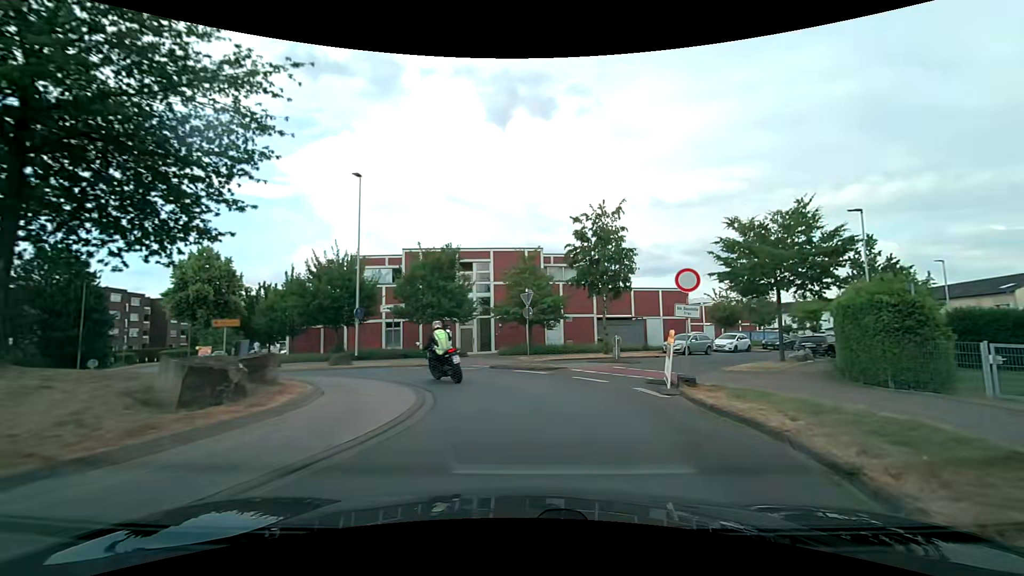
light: Day
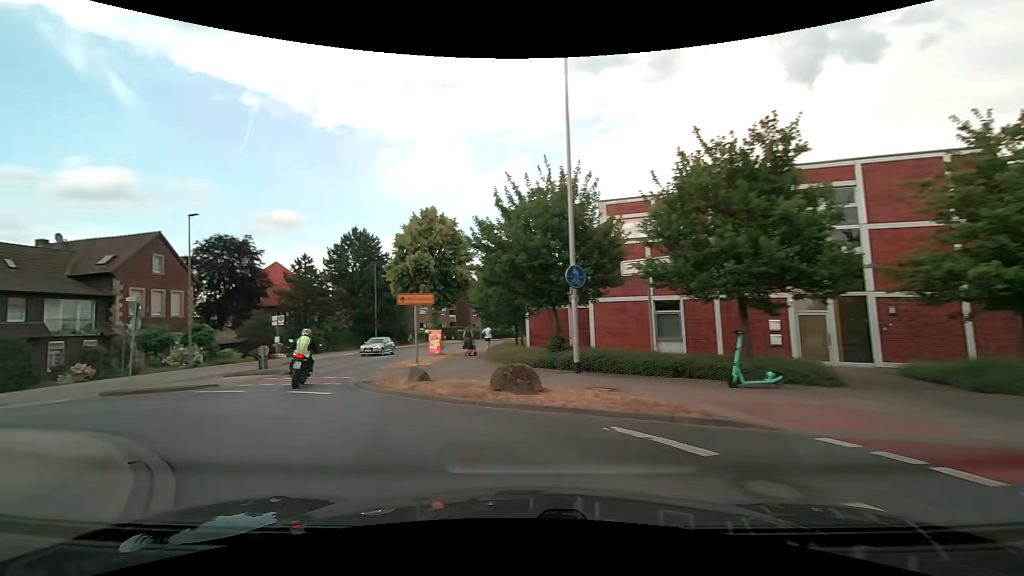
(-1.5, +15.7) m; -31°
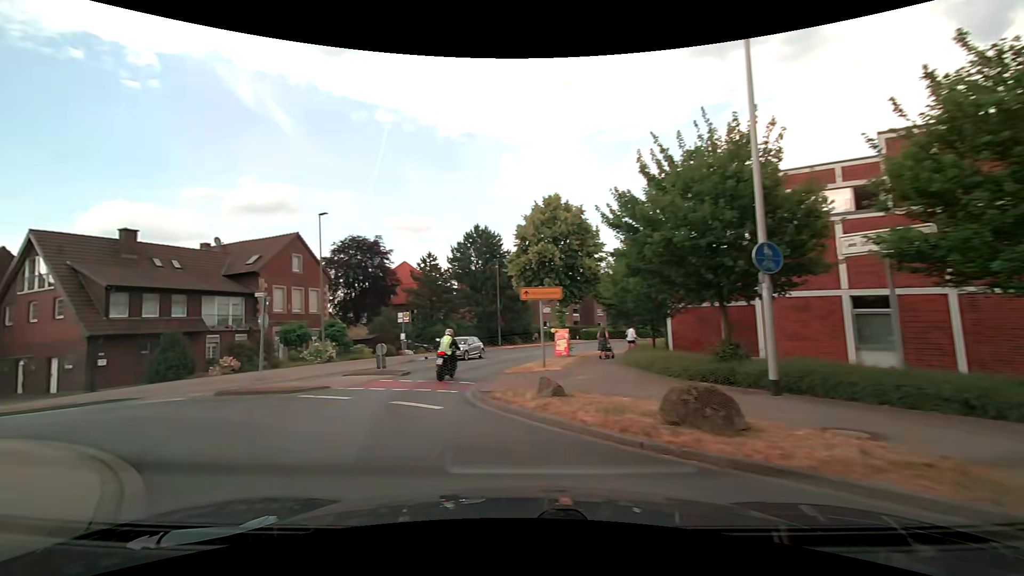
(-0.4, +3.2) m; -13°
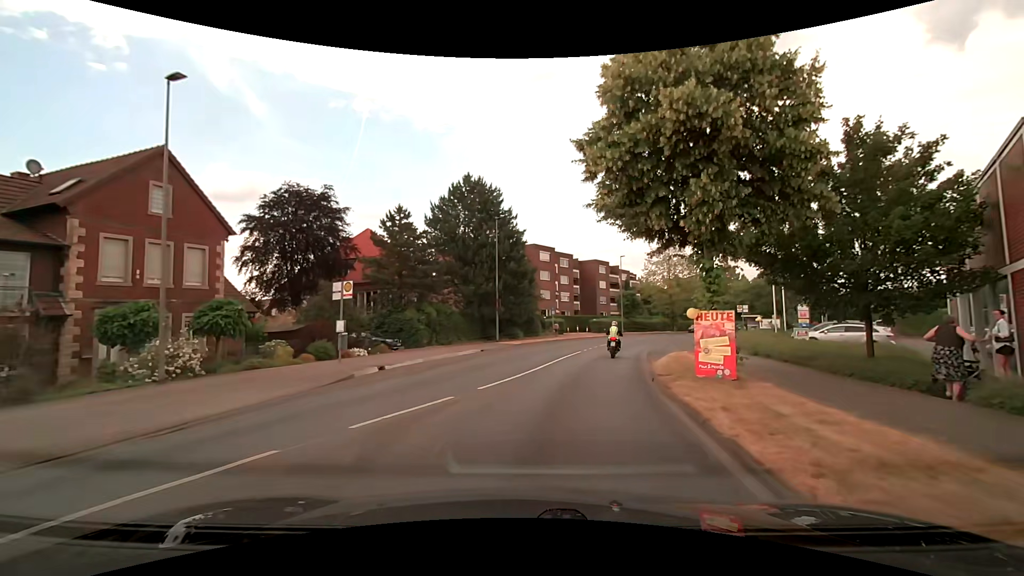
(-3.7, +17.5) m; 0°
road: secondary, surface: asphalt
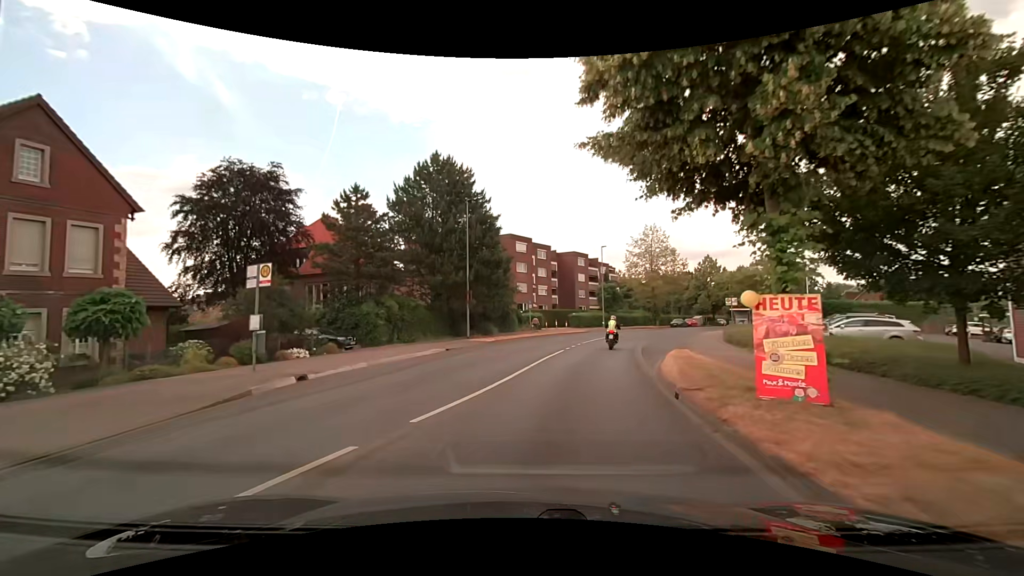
(+0.1, +4.5) m; +2°
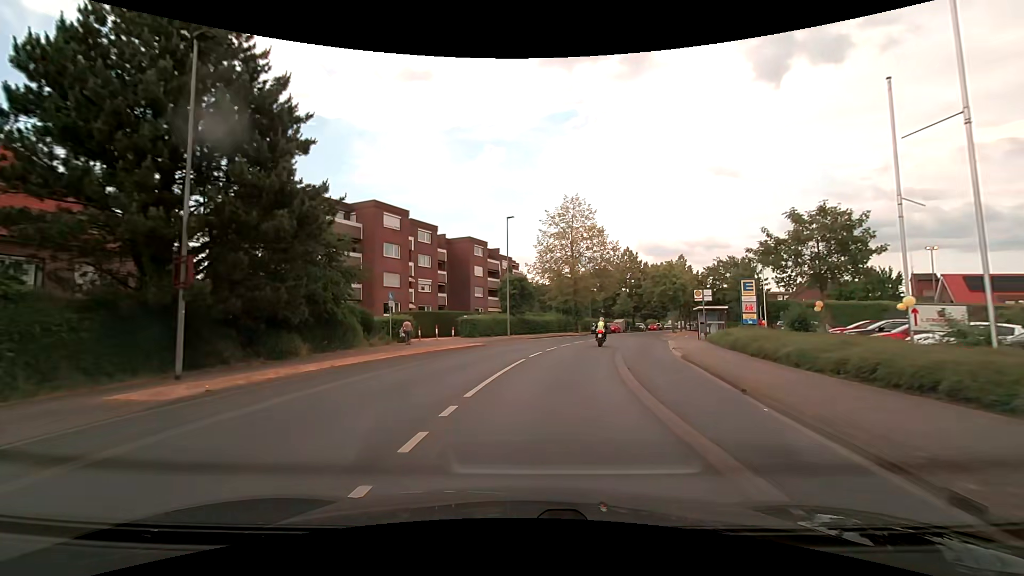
(+2.4, +21.3) m; +12°
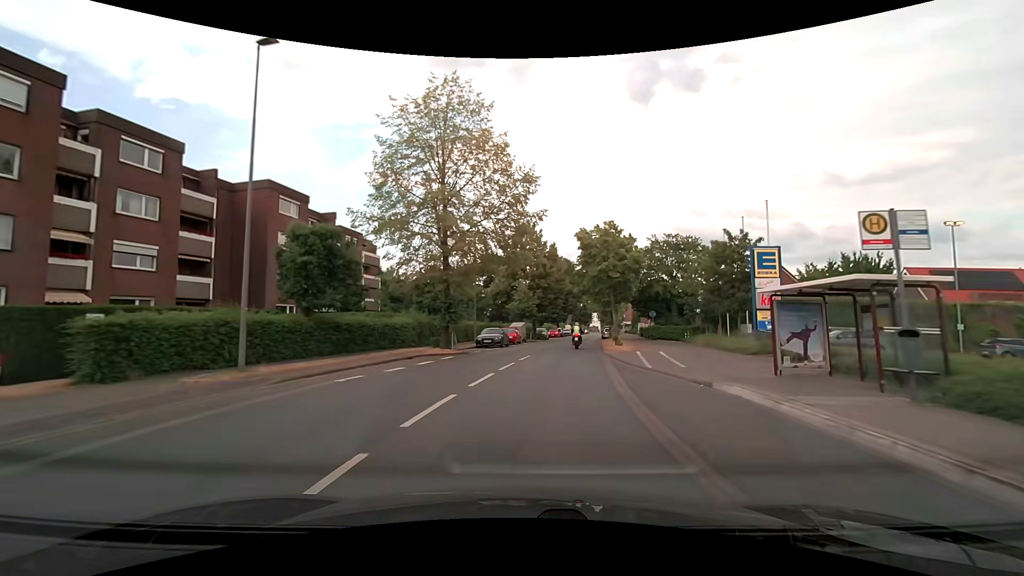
(+2.8, +26.5) m; +13°
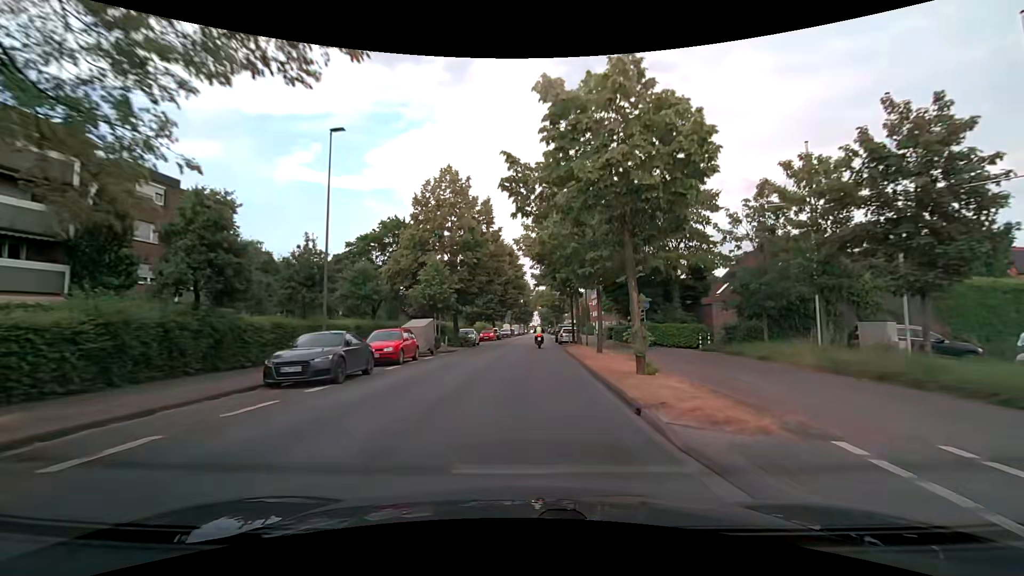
(+1.6, +20.8) m; +7°
(0, +10) (0, +20) (+1, +30) (+1, +40) (+1, +50) (+2, +60) (+2, +70) (+3, +80) (+4, +90) (+4, +100) m
